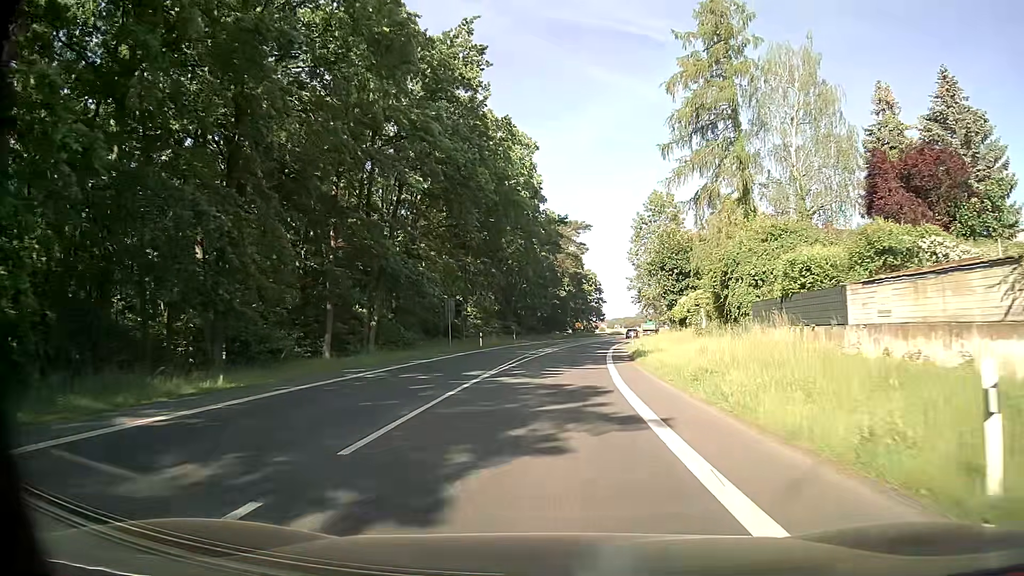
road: secondary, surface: asphalt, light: Day
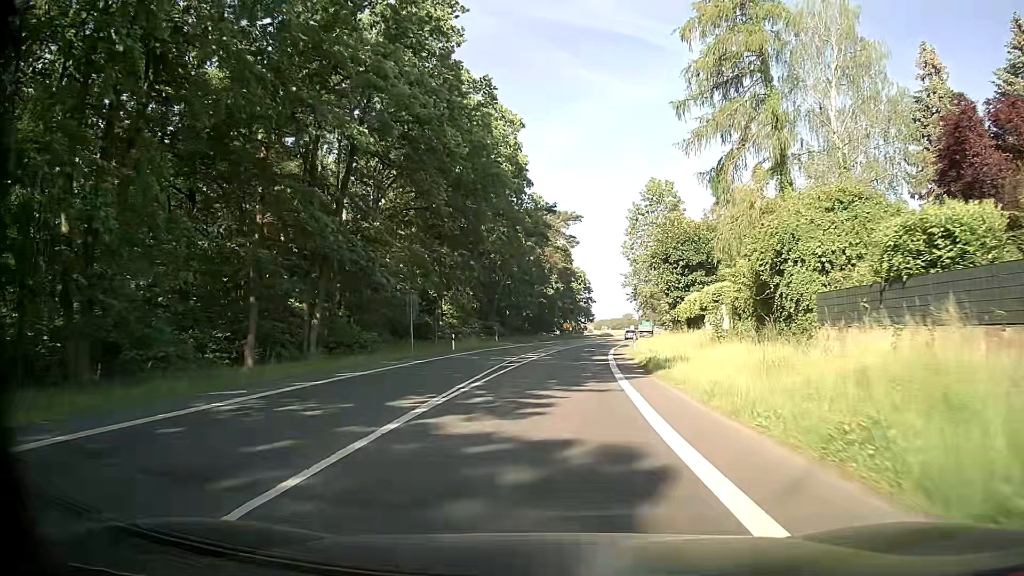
(+0.1, +8.5) m; +2°
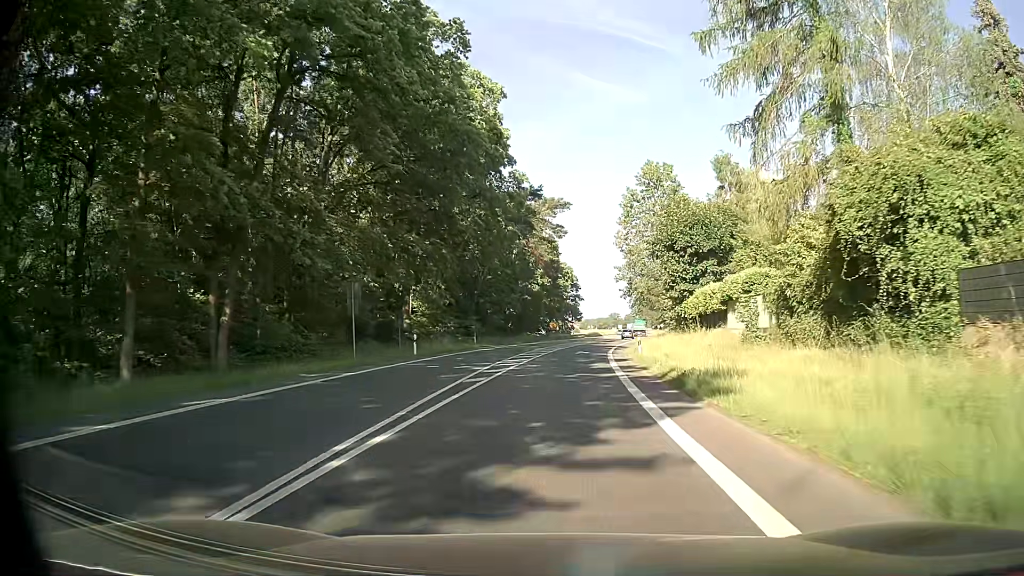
(+0.1, +8.5) m; 0°
